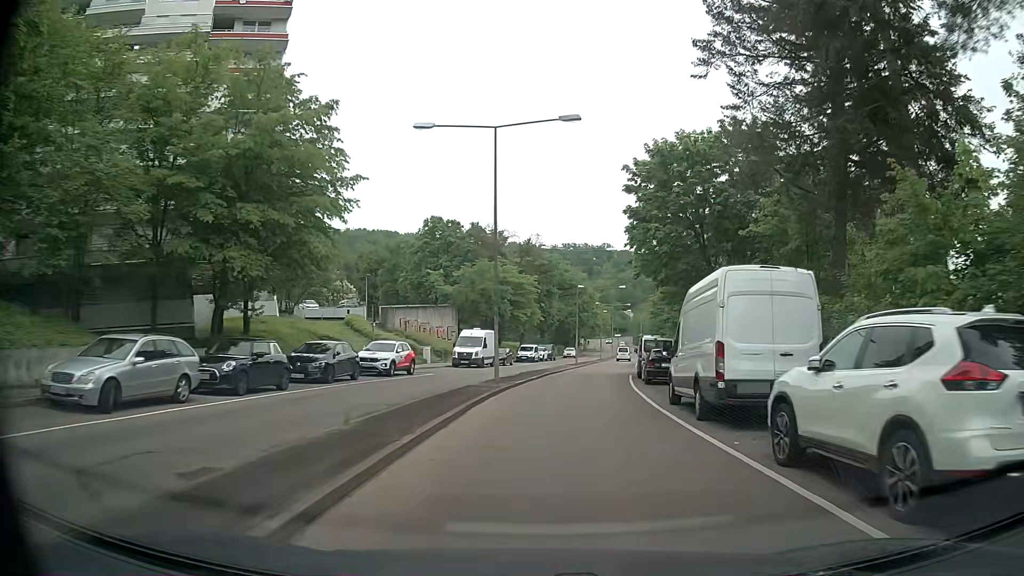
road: secondary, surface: asphalt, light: Day
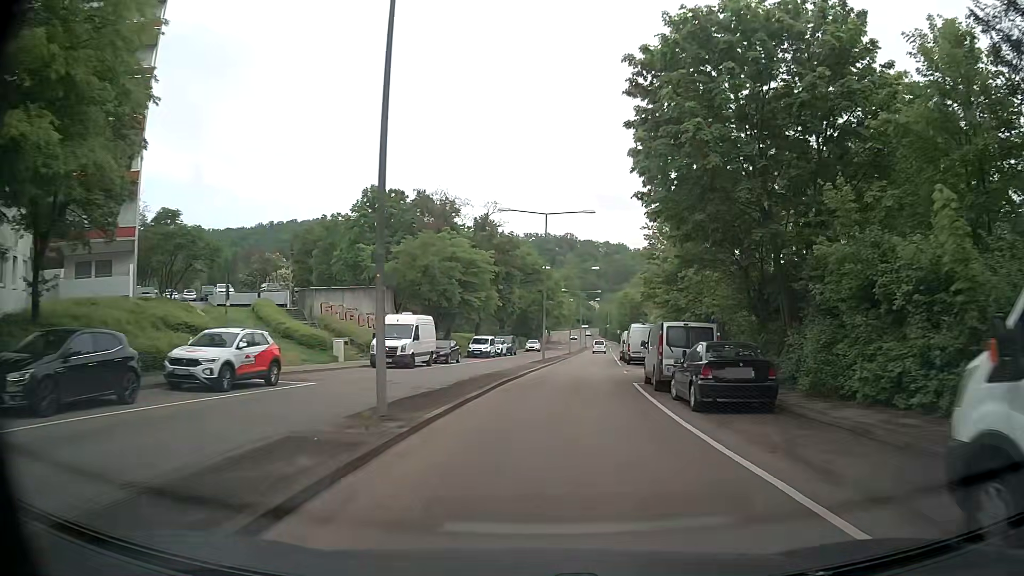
(+0.4, +13.3) m; +4°
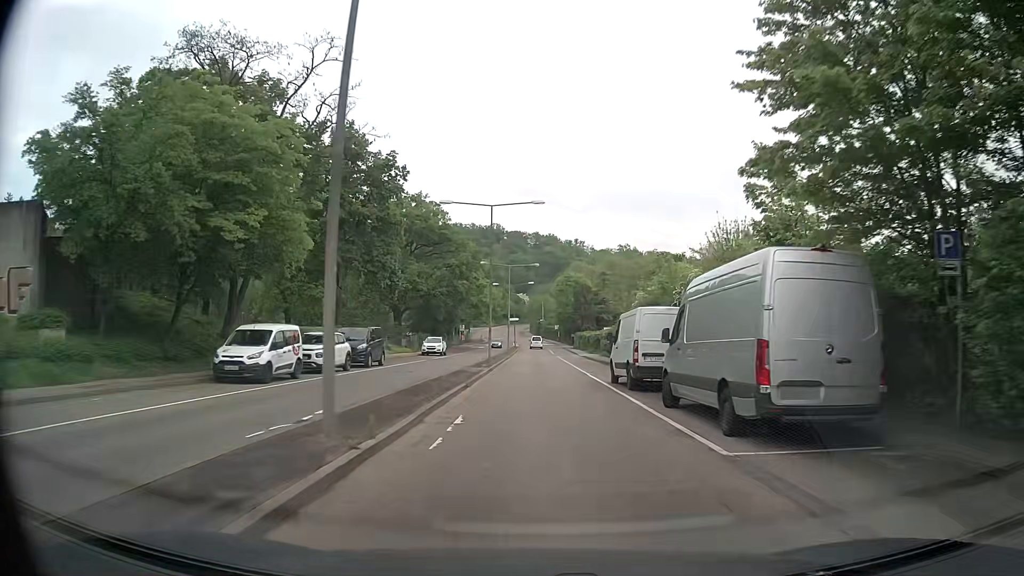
(+1.9, +34.6) m; +6°
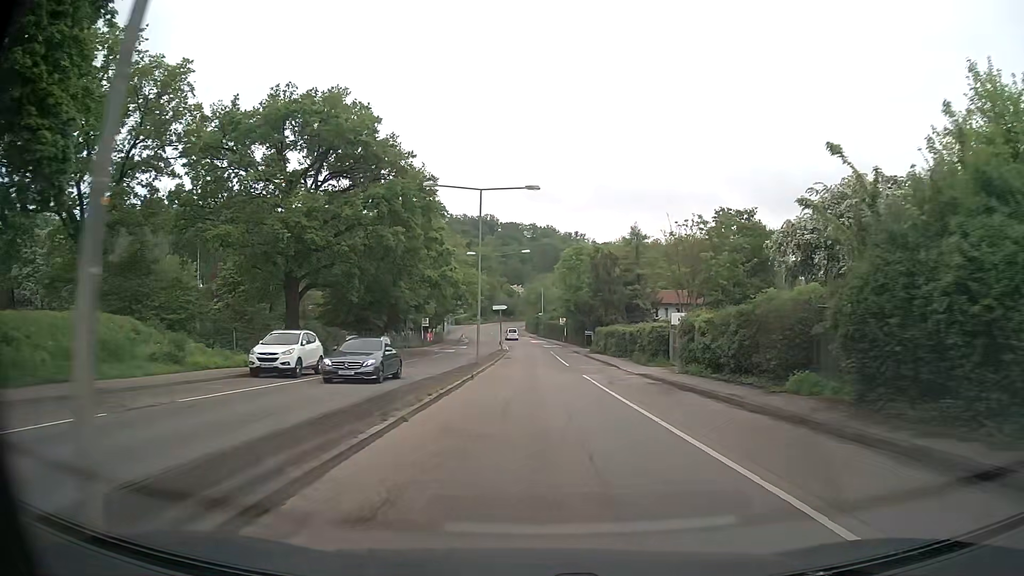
(-0.1, +36.2) m; 0°
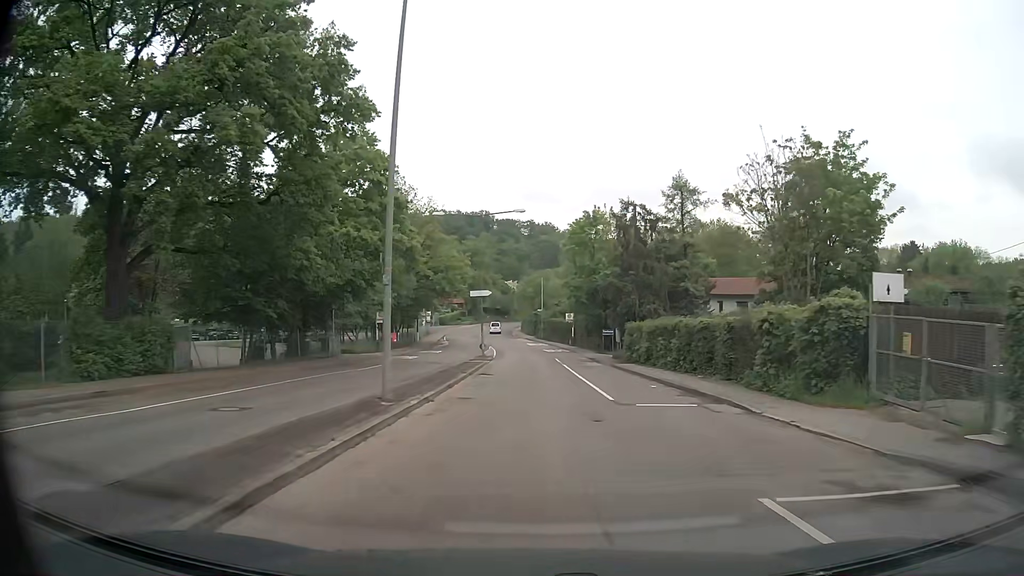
(0.0, +21.9) m; 0°
